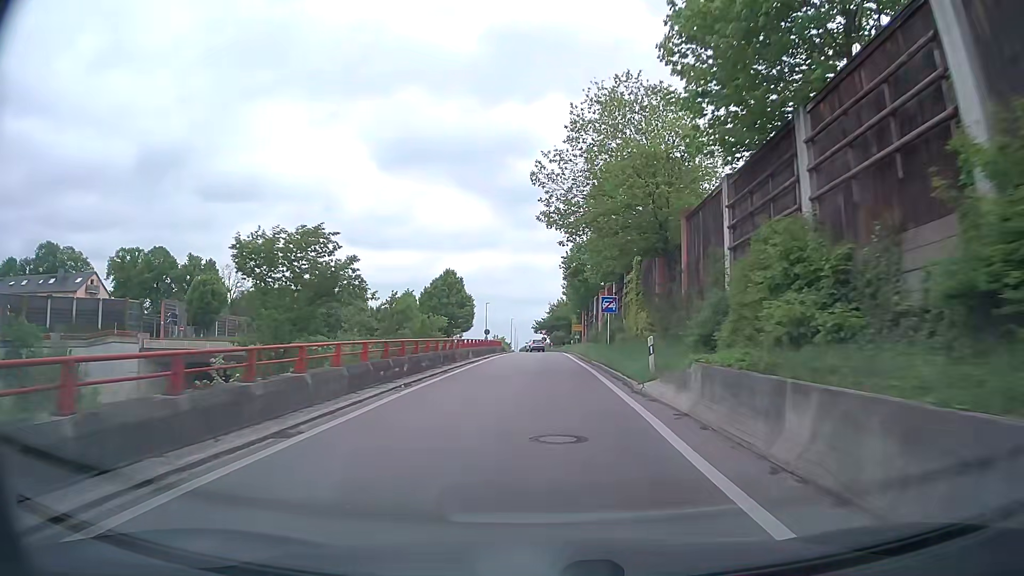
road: trunk_link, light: Day
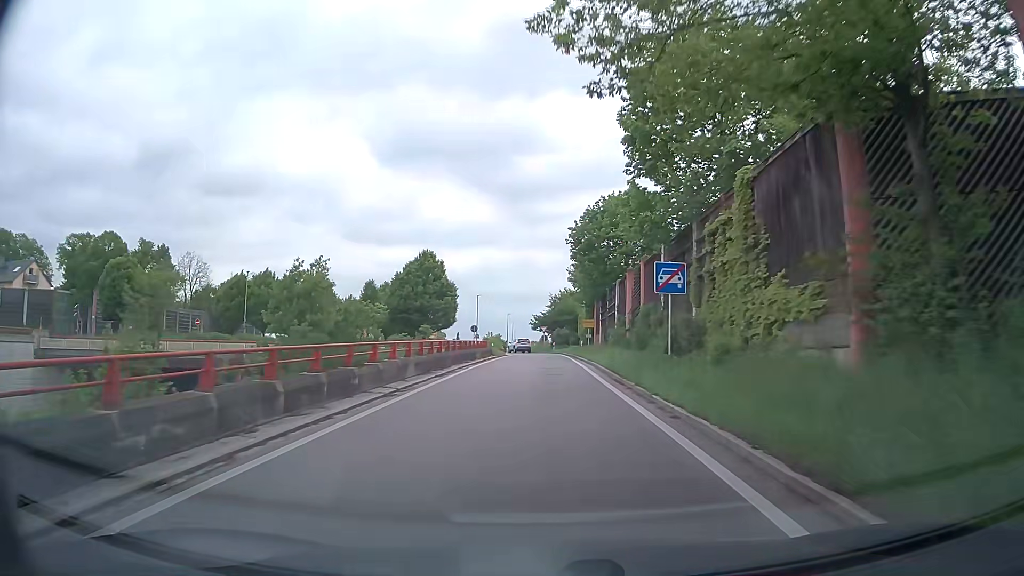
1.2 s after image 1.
(+0.1, +16.4) m; 0°
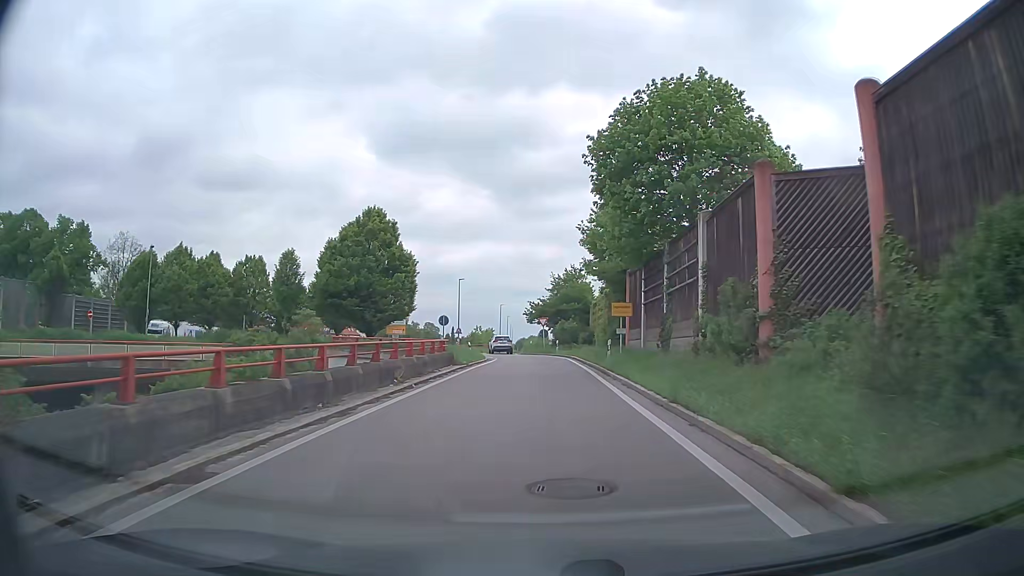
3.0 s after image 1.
(0.0, +21.0) m; 0°
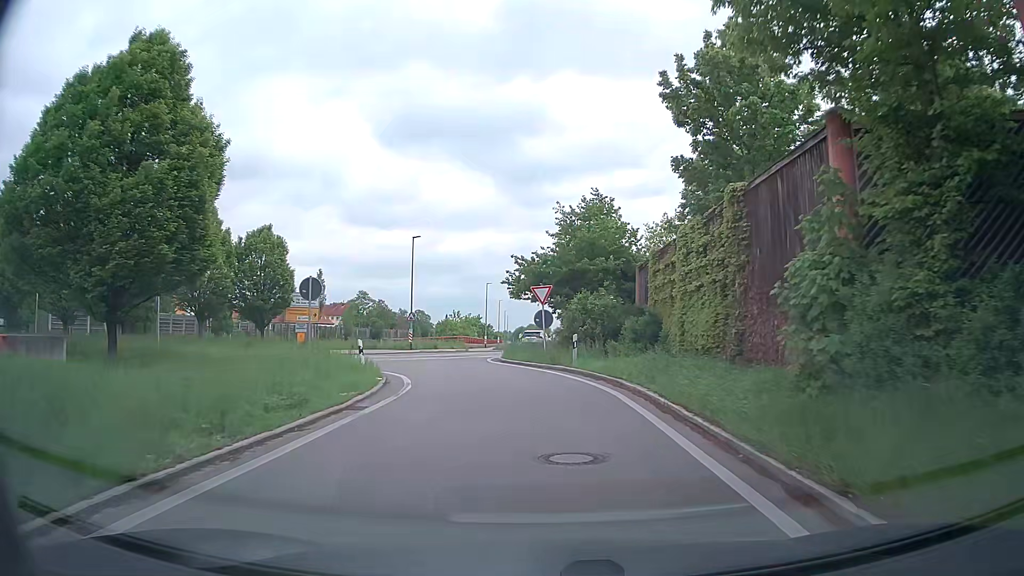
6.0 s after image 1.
(+0.2, +28.8) m; 0°
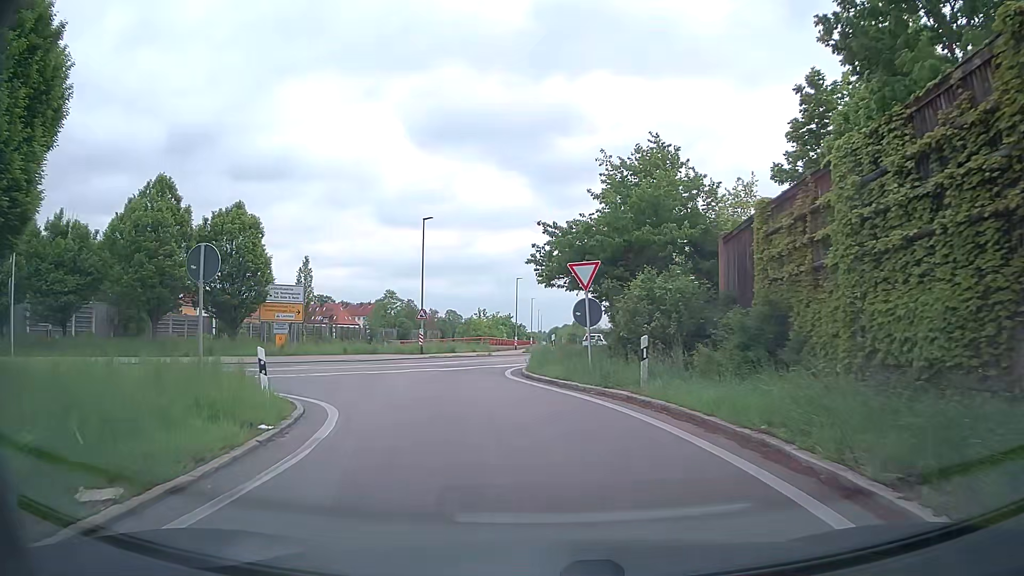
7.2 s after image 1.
(-0.1, +9.0) m; -2°
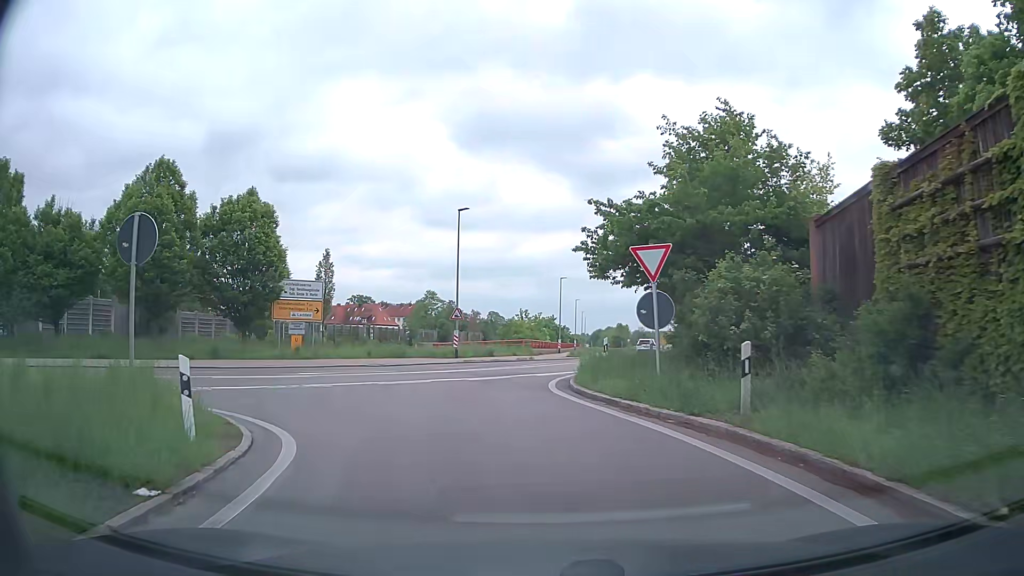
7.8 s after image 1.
(-0.2, +3.8) m; -4°
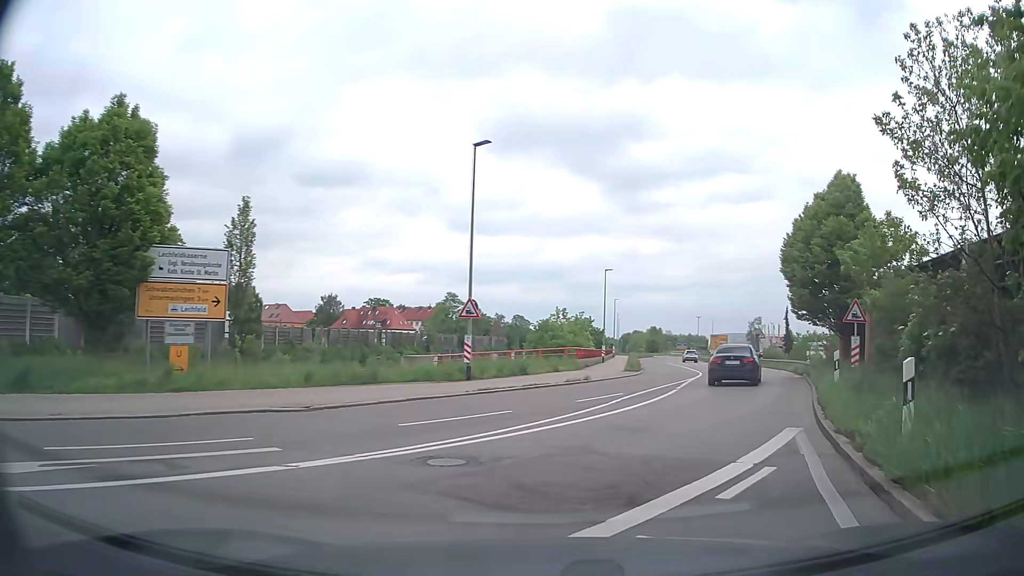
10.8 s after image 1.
(-1.6, +15.1) m; -2°
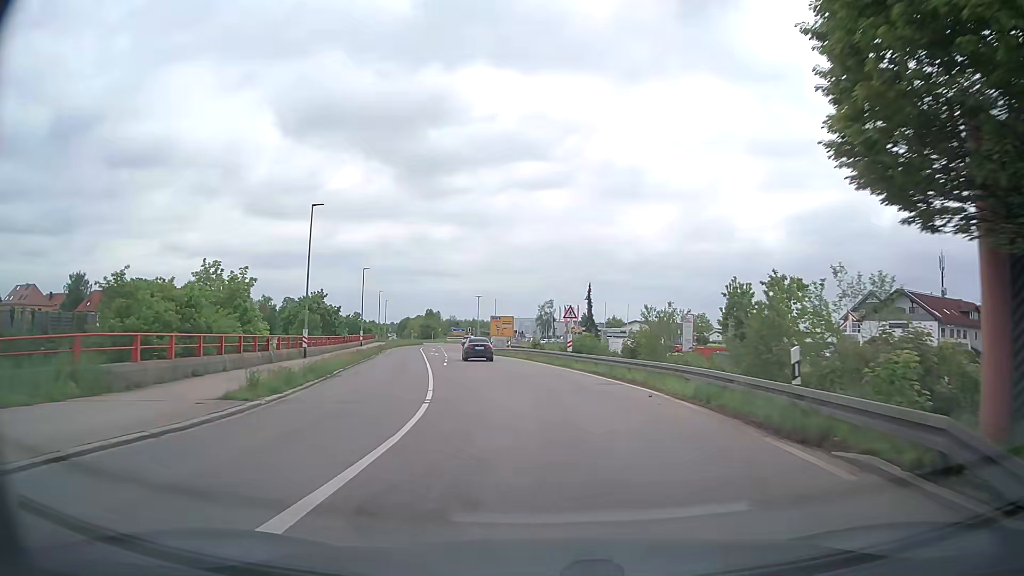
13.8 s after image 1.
(+6.6, +25.4) m; +18°
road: secondary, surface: asphalt
(0, +10) (-1, +20) (-2, +30) (-3, +40) (-5, +50) (-7, +60) (-9, +69) (-10, +79) (-12, +89) (-13, +99) m
